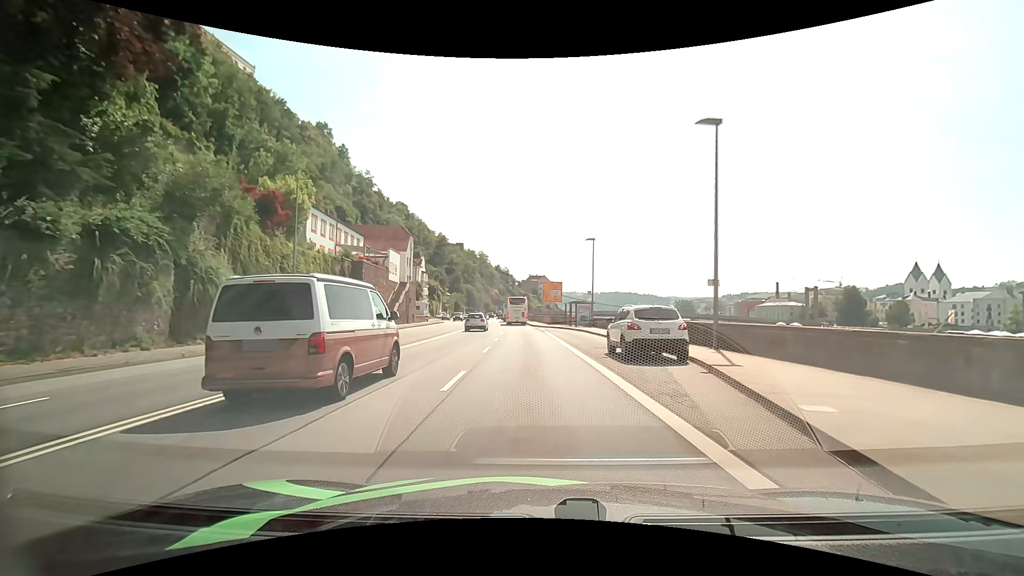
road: primary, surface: asphalt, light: Day
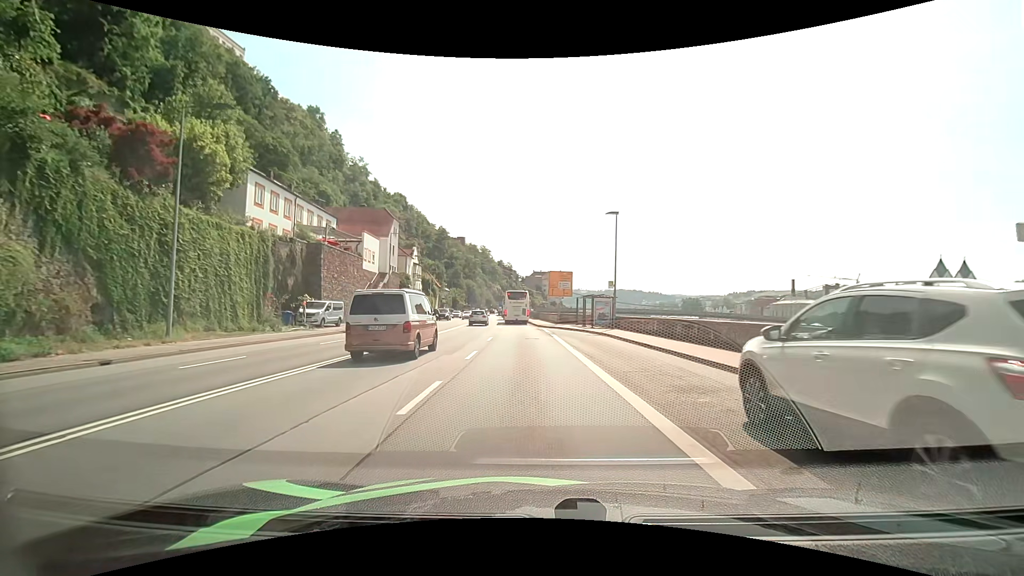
(0.0, +11.0) m; 0°
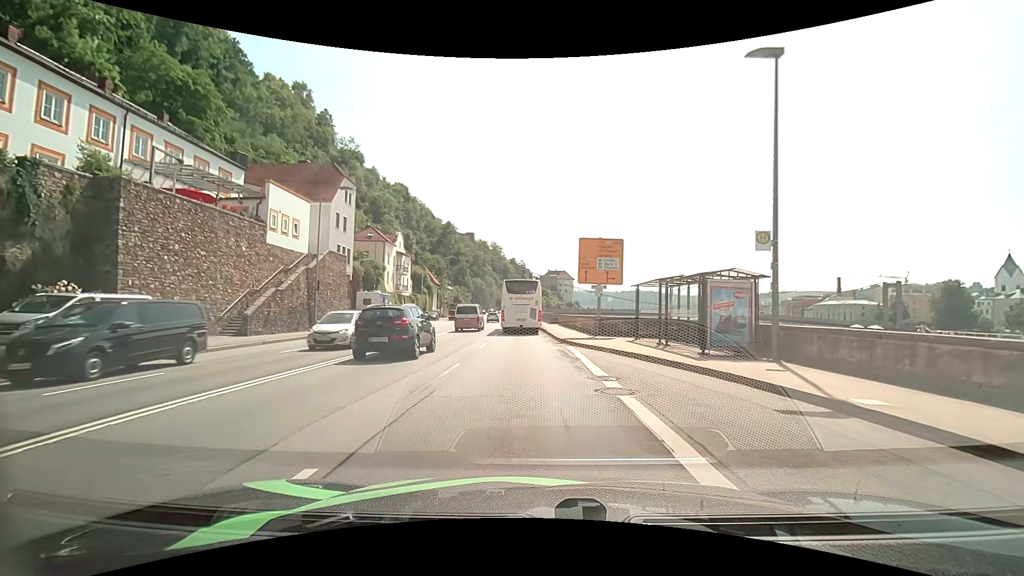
(-0.3, +21.4) m; -1°
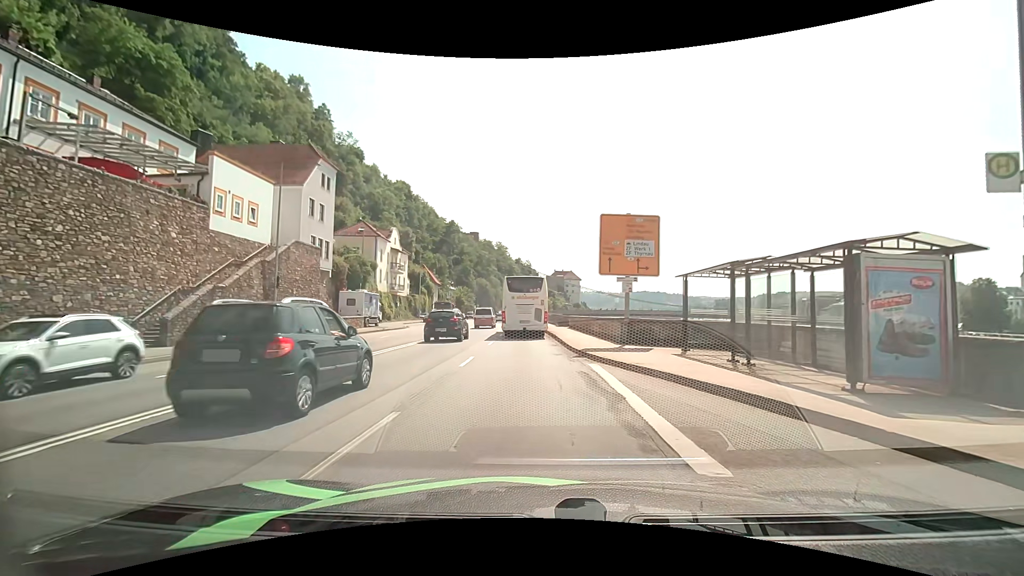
(-0.1, +6.4) m; 0°
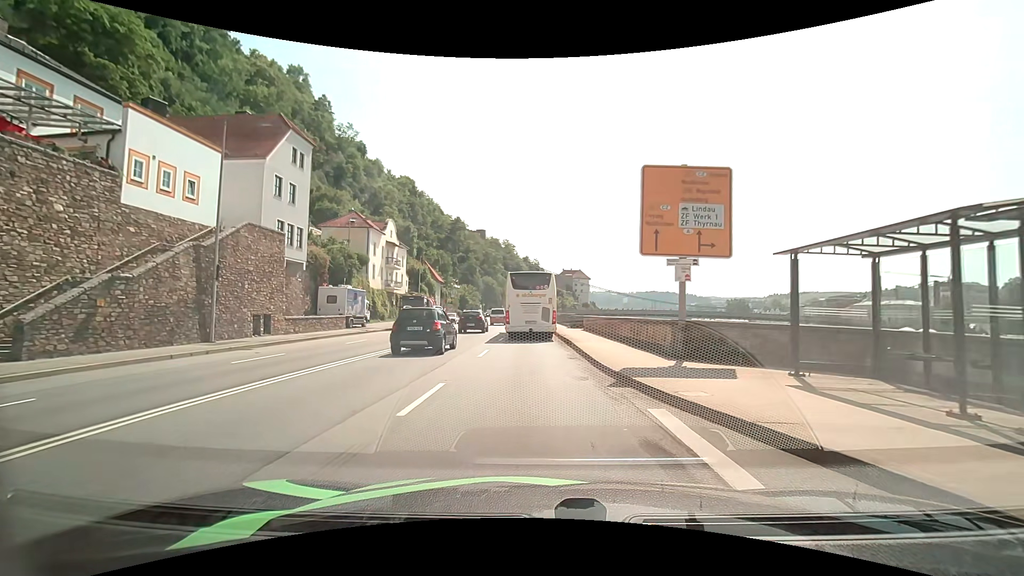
(-0.2, +6.4) m; -1°
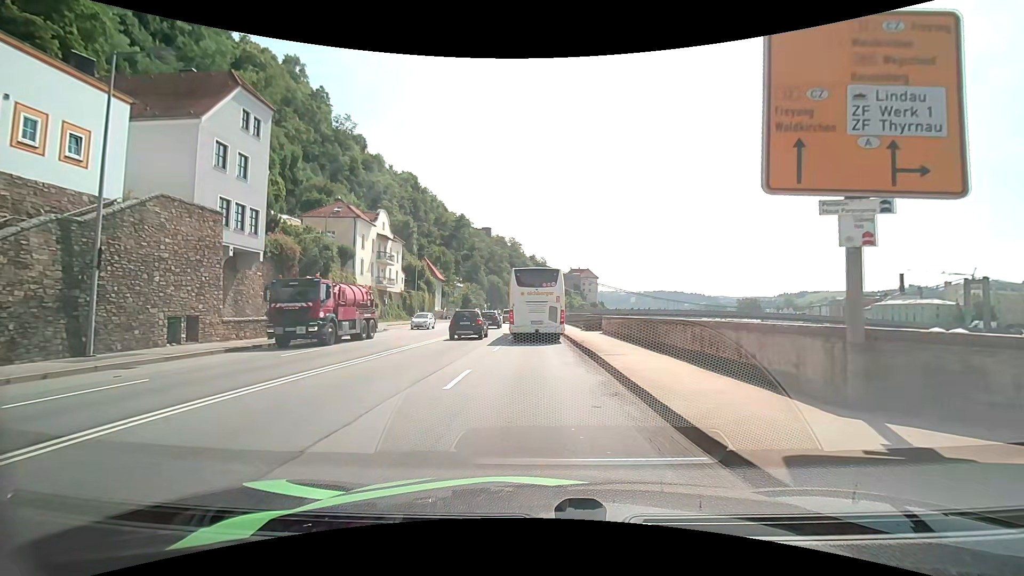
(-0.2, +6.8) m; -2°
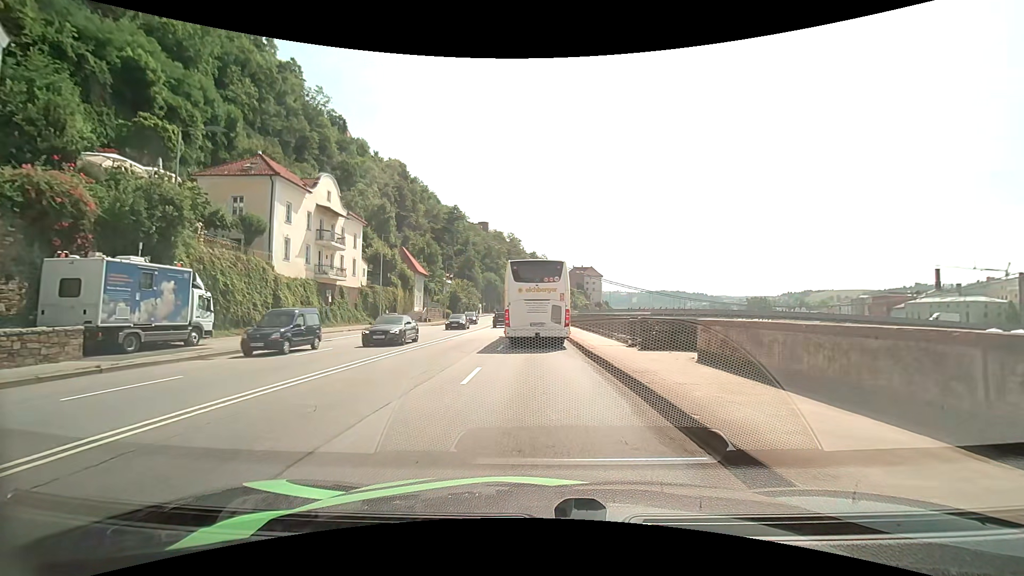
(-0.2, +17.2) m; -1°
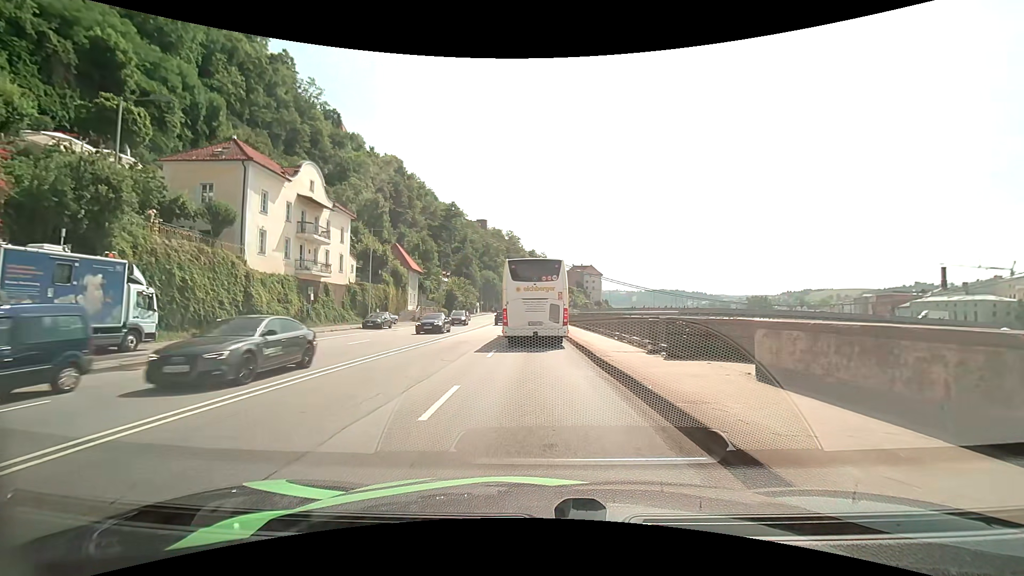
(+0.1, +3.4) m; +1°
(0, +10) (0, +20) (0, +30) (-1, +40) (-1, +50) (-1, +60) (-1, +70) (-1, +80) (-2, +90) (-2, +100) m
